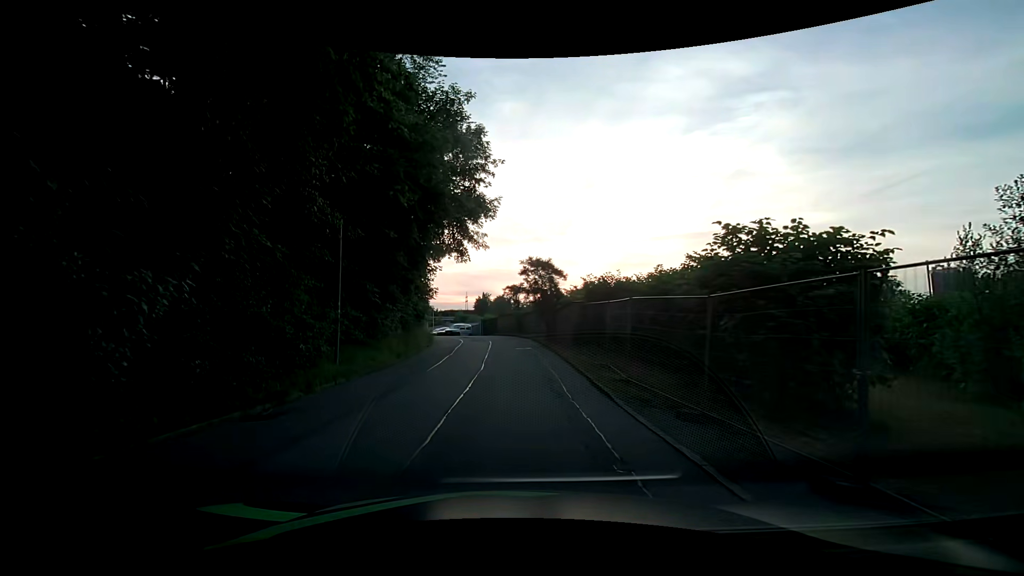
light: Day
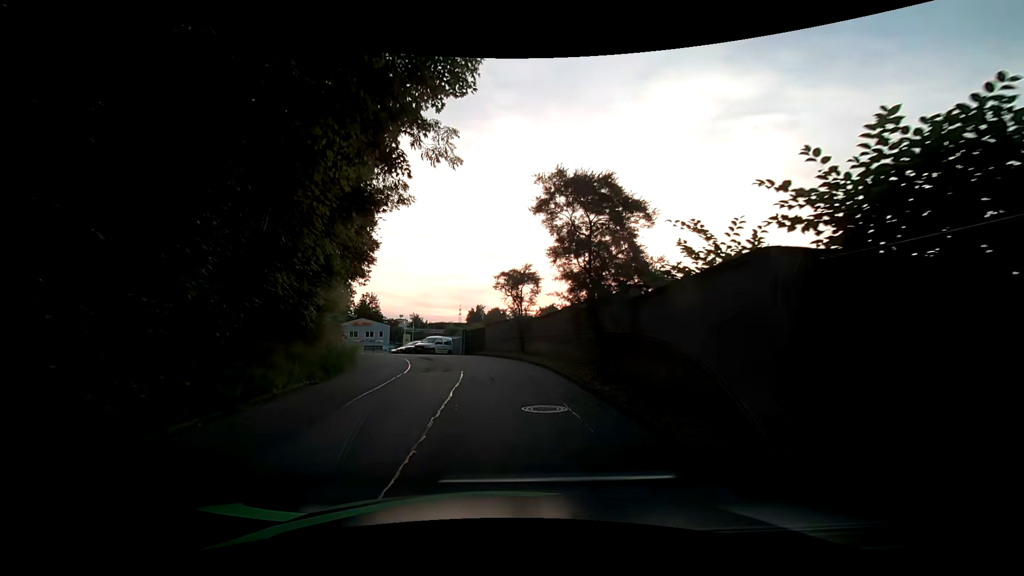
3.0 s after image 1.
(+0.6, +17.3) m; +2°
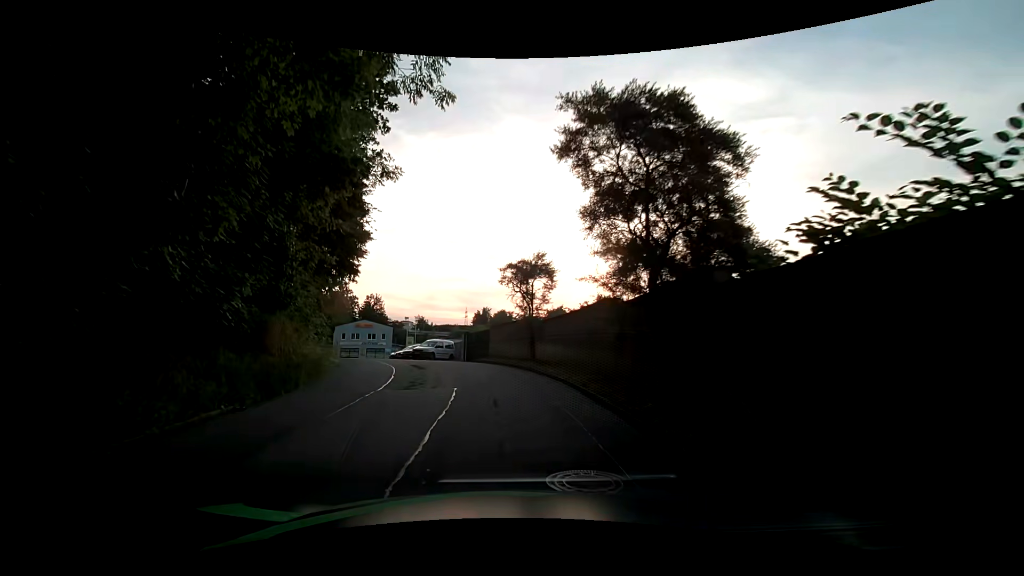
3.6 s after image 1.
(0.0, +3.9) m; 0°
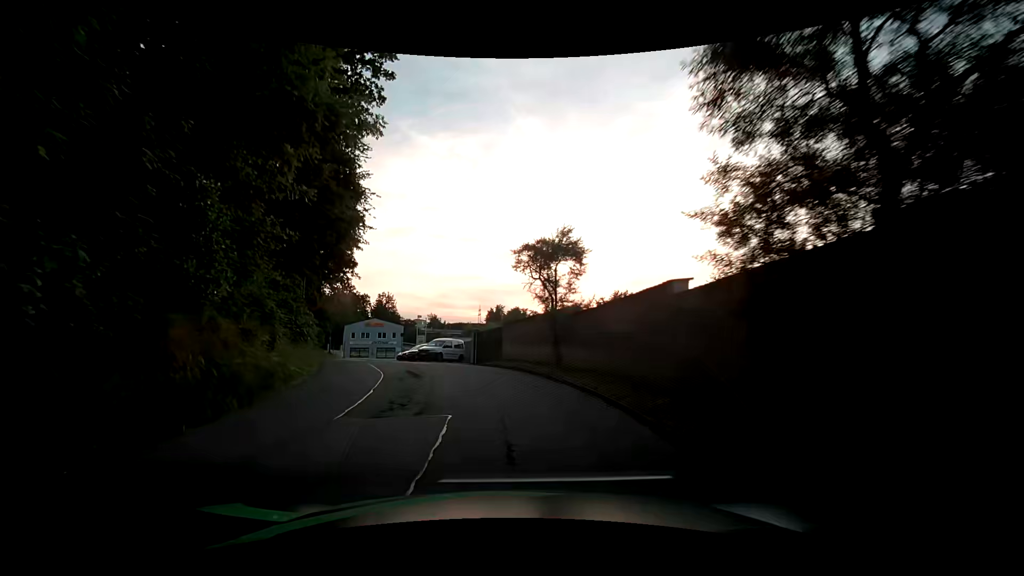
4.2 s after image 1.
(-0.1, +4.0) m; -2°
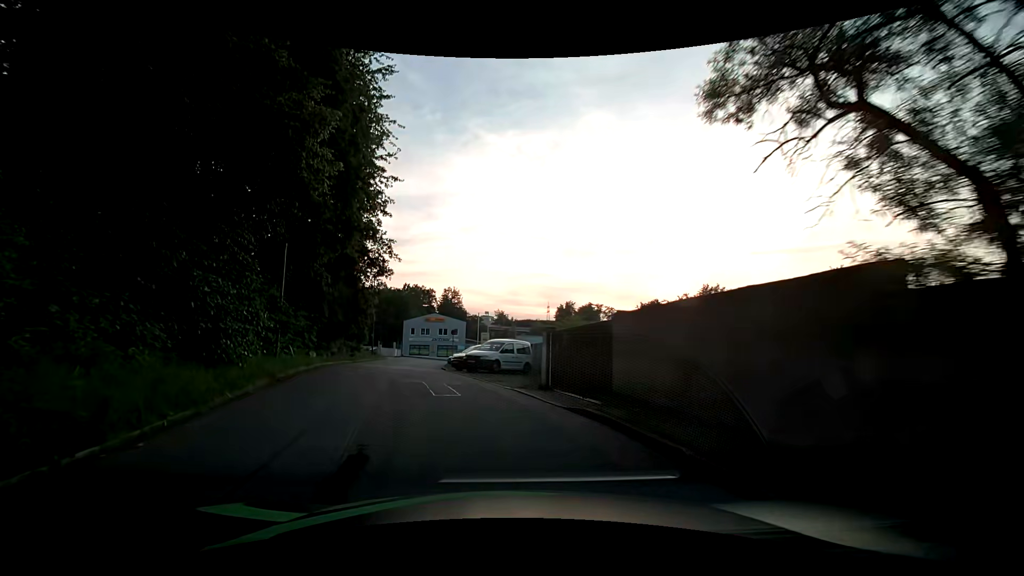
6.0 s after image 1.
(-0.5, +11.8) m; -6°
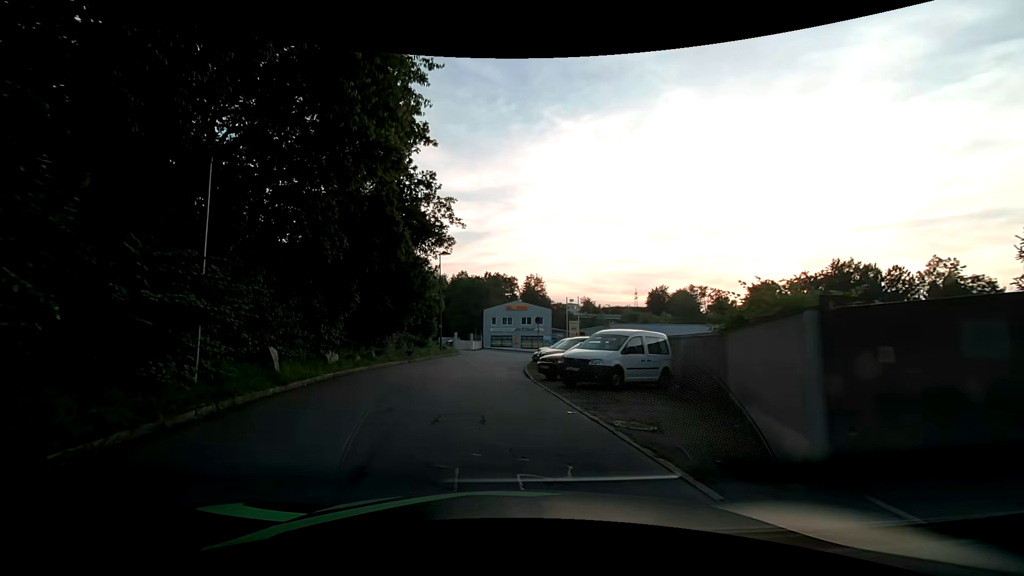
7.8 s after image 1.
(-1.0, +10.5) m; -9°
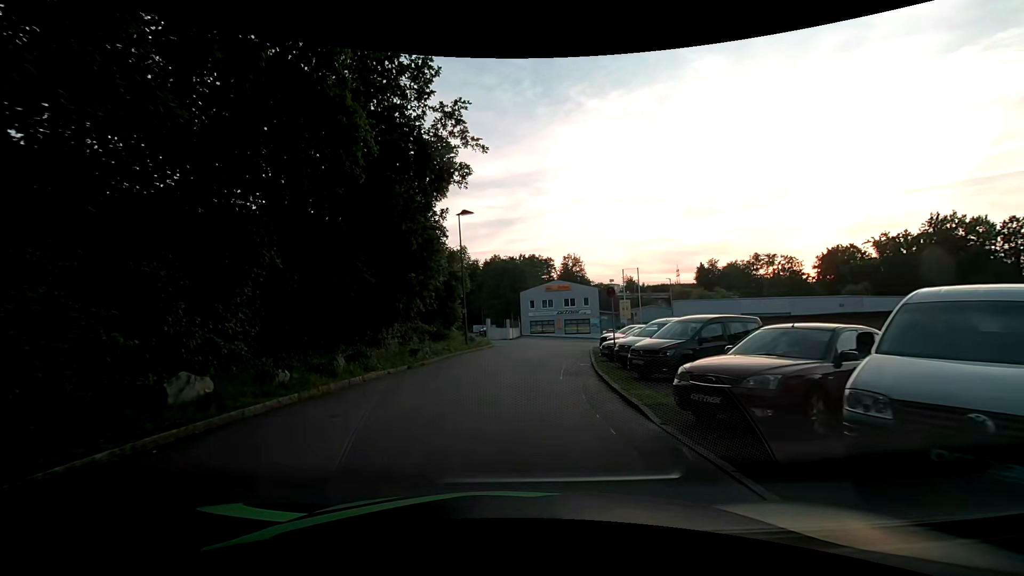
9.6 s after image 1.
(-0.8, +10.8) m; -6°
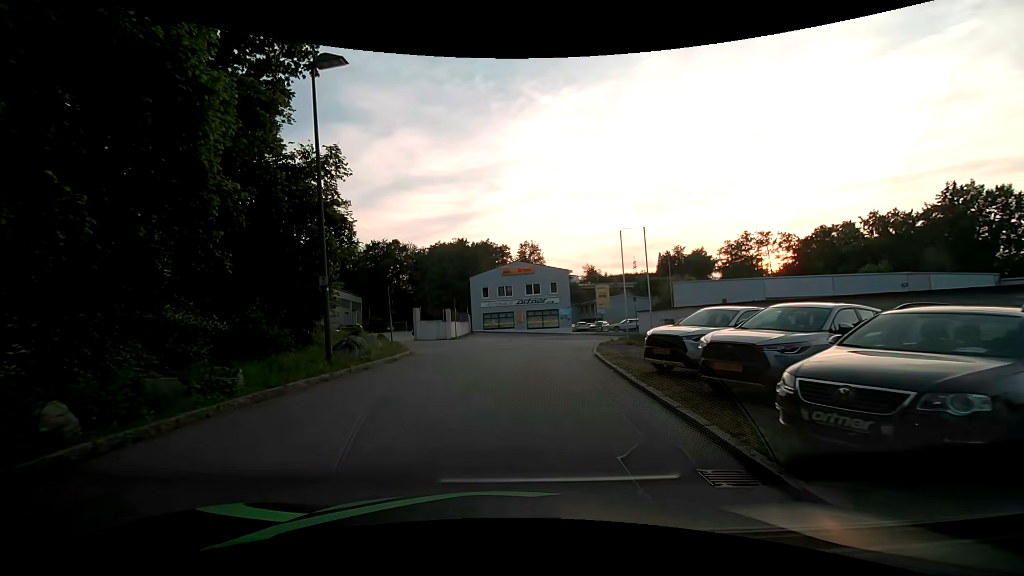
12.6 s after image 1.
(+0.8, +16.6) m; +4°
